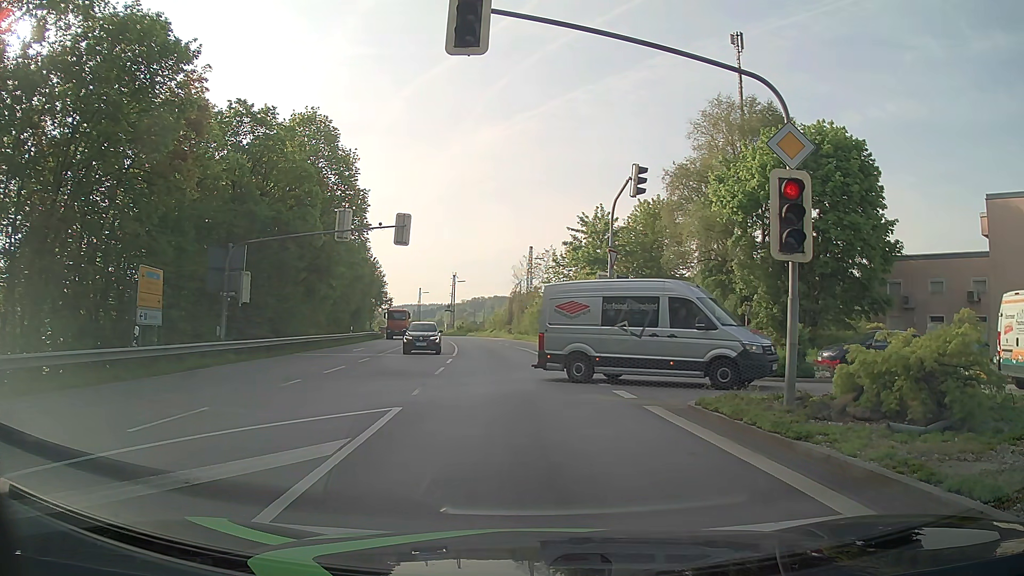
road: primary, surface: asphalt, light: Day
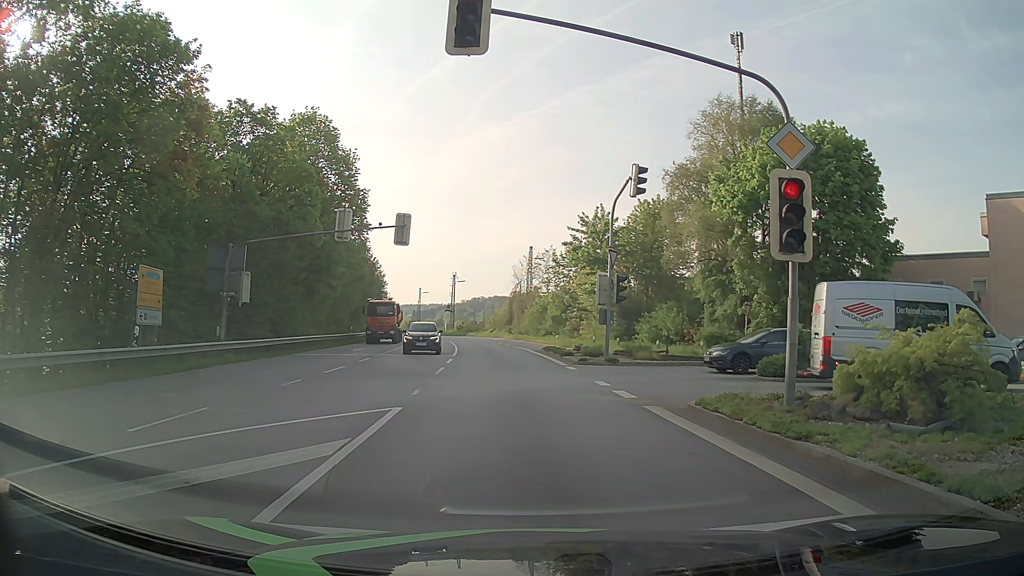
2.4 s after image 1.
(0.0, 0.0) m; 0°
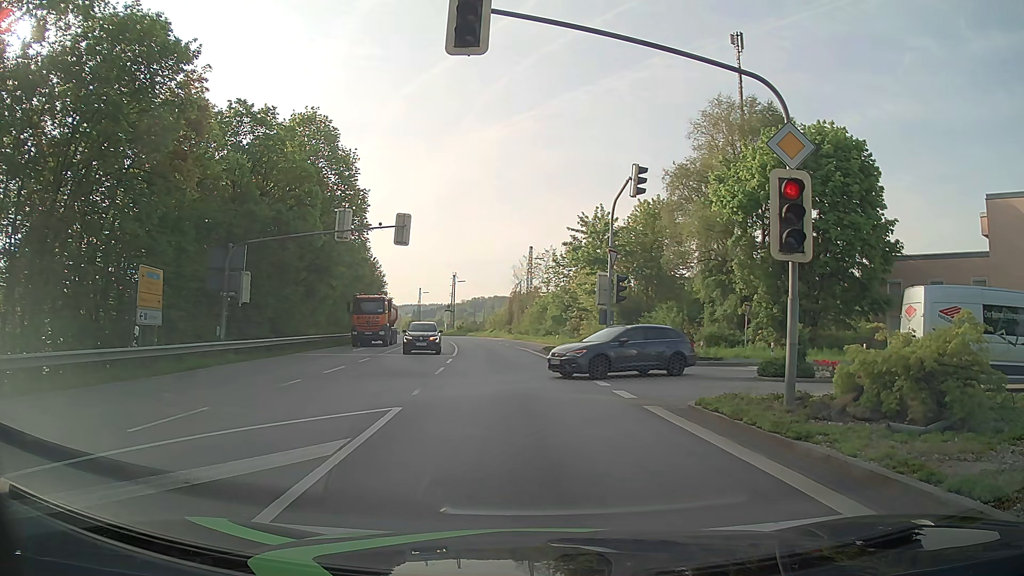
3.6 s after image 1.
(0.0, 0.0) m; 0°
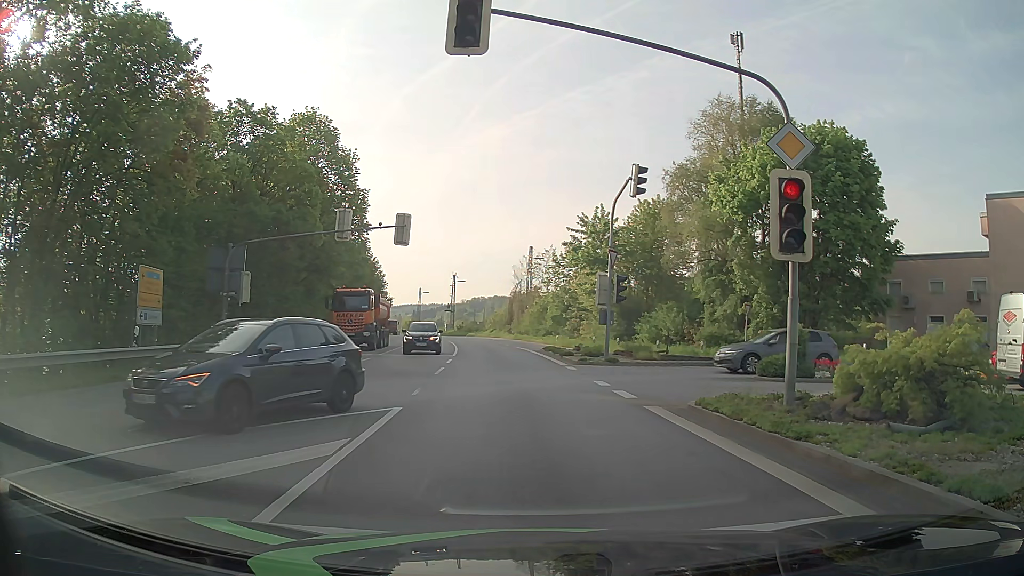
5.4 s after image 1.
(0.0, 0.0) m; 0°
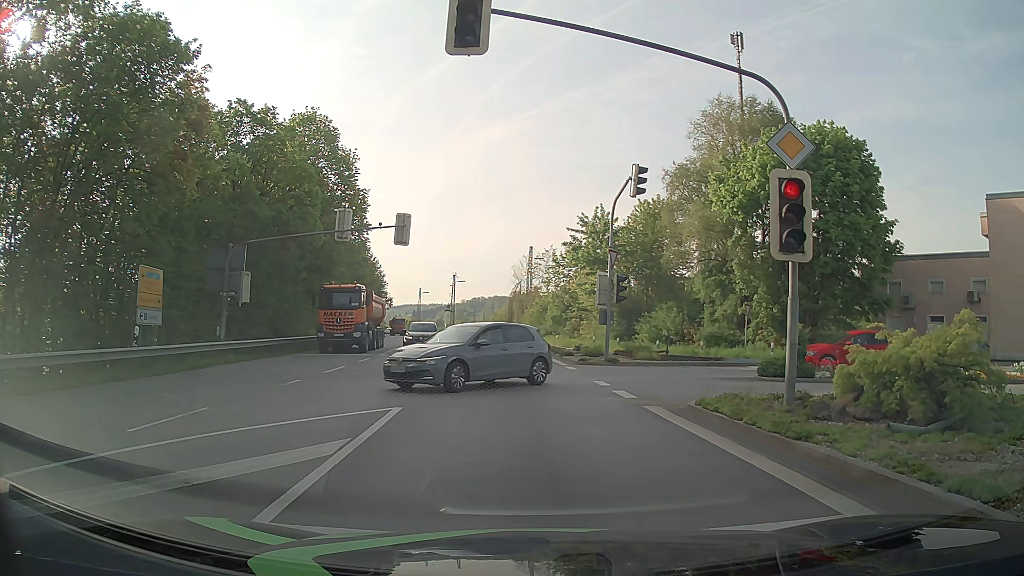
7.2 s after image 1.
(0.0, 0.0) m; 0°
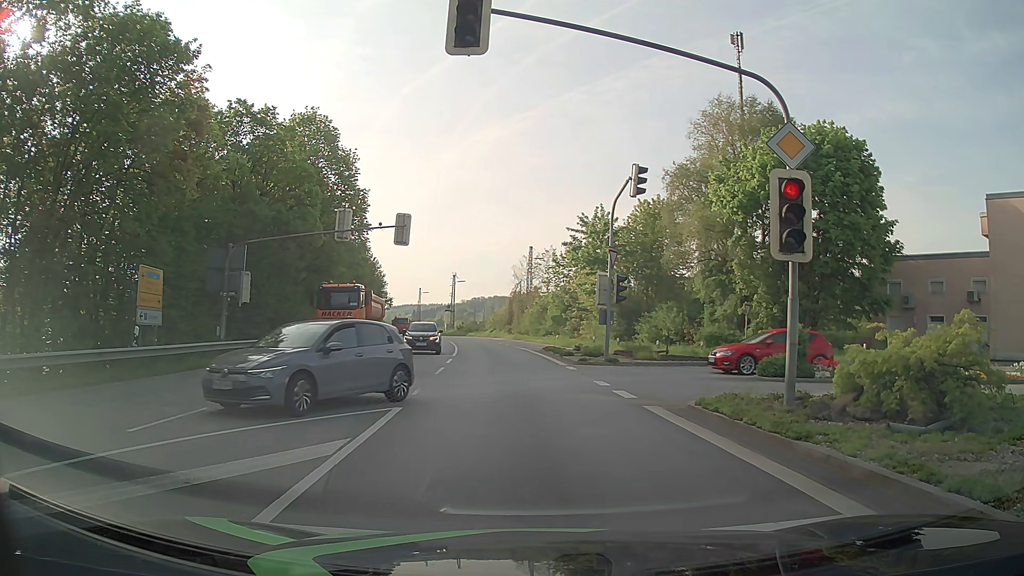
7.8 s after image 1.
(0.0, 0.0) m; 0°
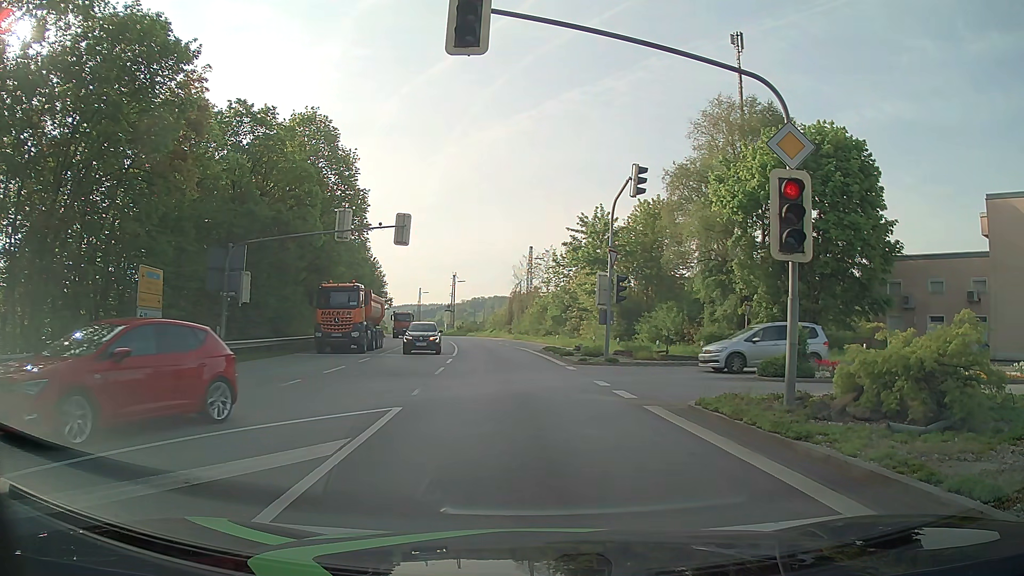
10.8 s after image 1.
(0.0, 0.0) m; 0°
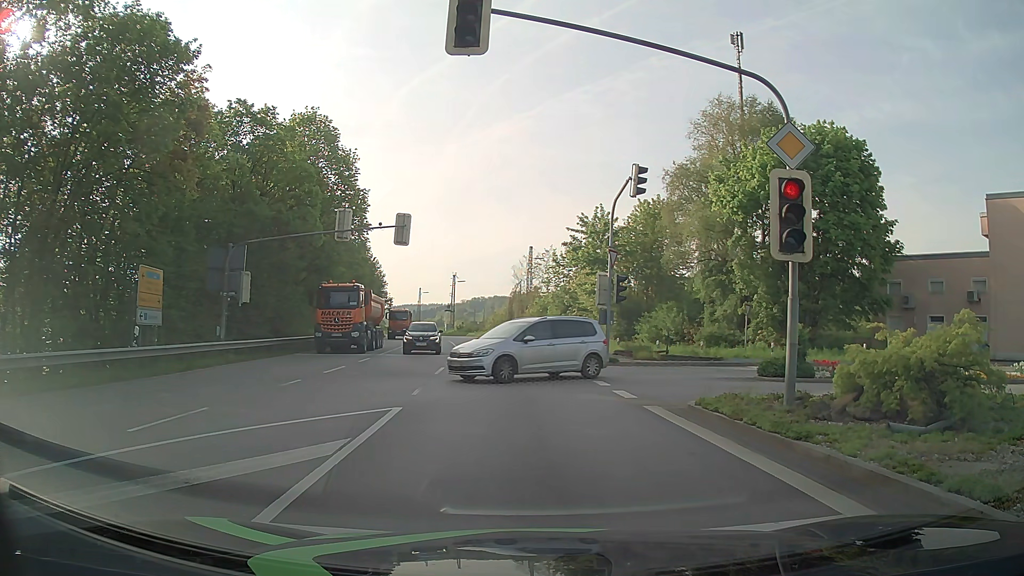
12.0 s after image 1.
(0.0, 0.0) m; 0°
(-1, +10) (-1, +20) (-3, +30) (-4, +40) (-5, +50) (-7, +60) (-9, +69) (-11, +79) (-14, +89) (-16, +98) m
